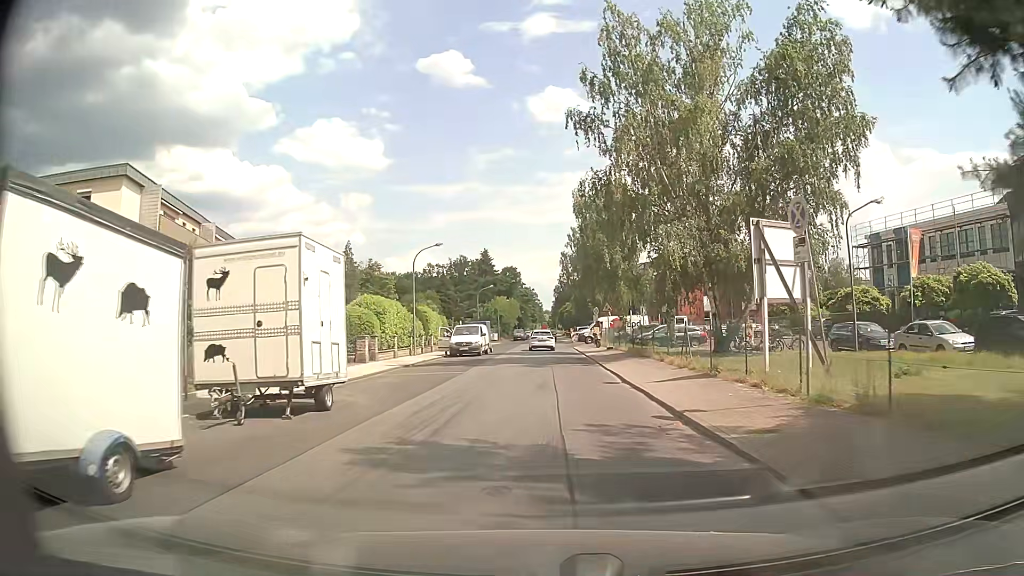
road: unclassified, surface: asphalt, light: Day
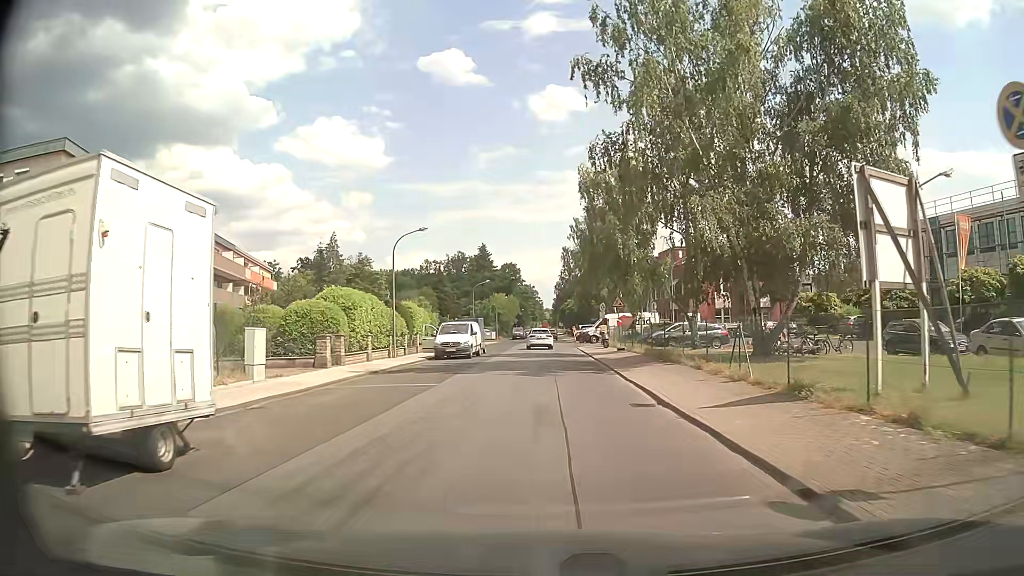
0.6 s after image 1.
(0.0, +5.7) m; 0°
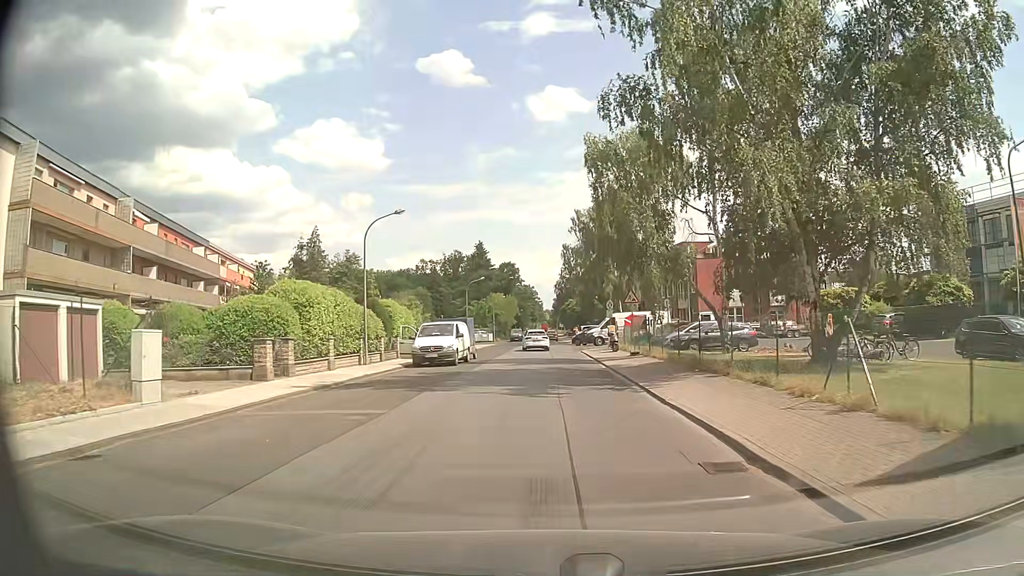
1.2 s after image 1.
(0.0, +5.6) m; 0°
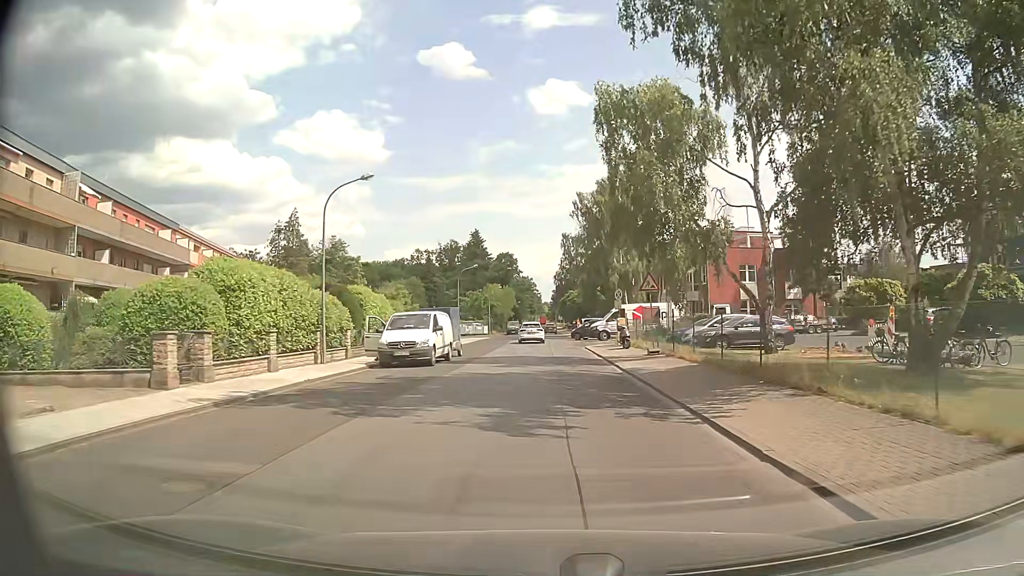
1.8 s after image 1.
(0.0, +5.6) m; +1°
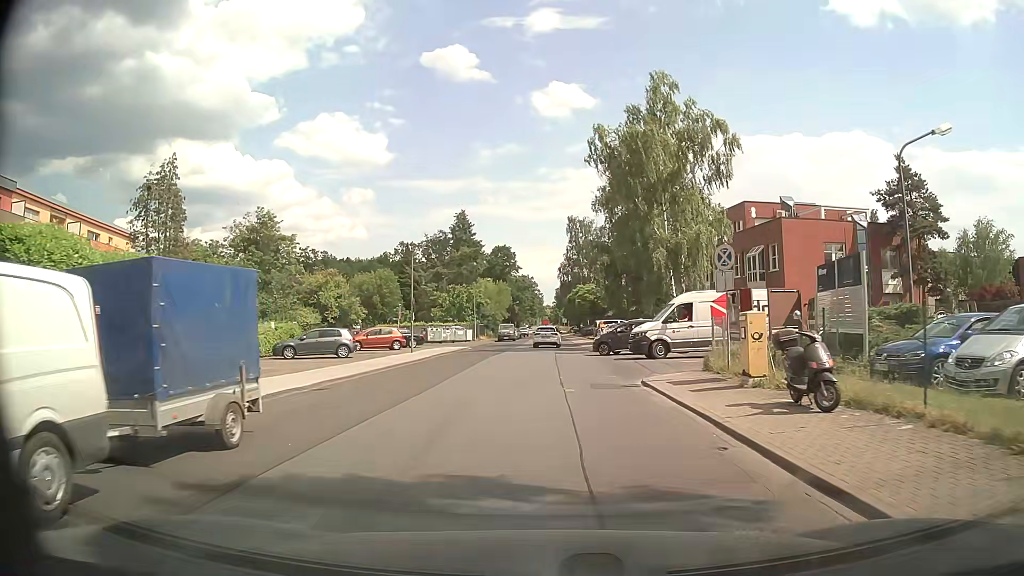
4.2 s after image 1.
(-0.1, +22.0) m; -1°
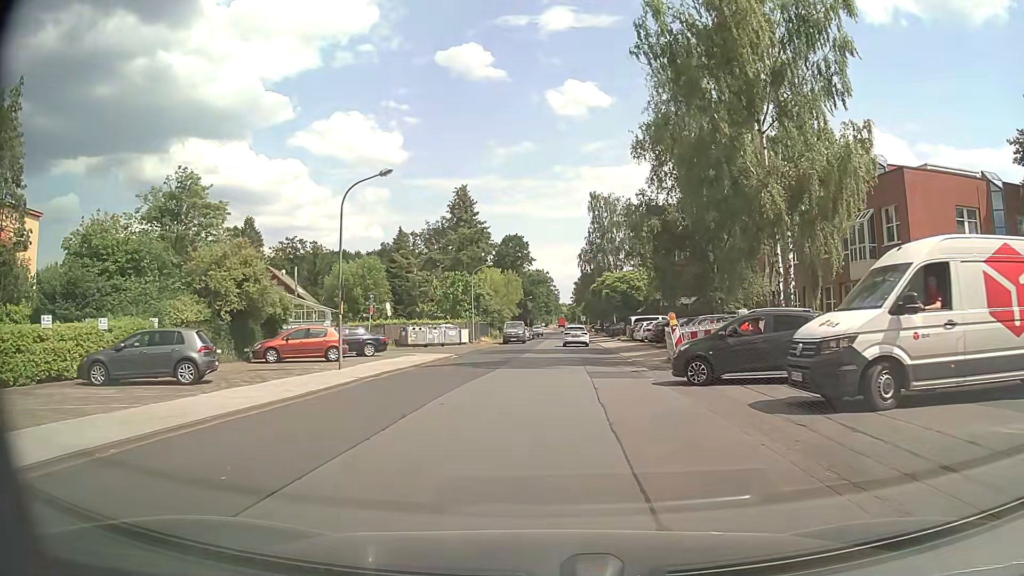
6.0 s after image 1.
(+0.1, +16.2) m; -1°
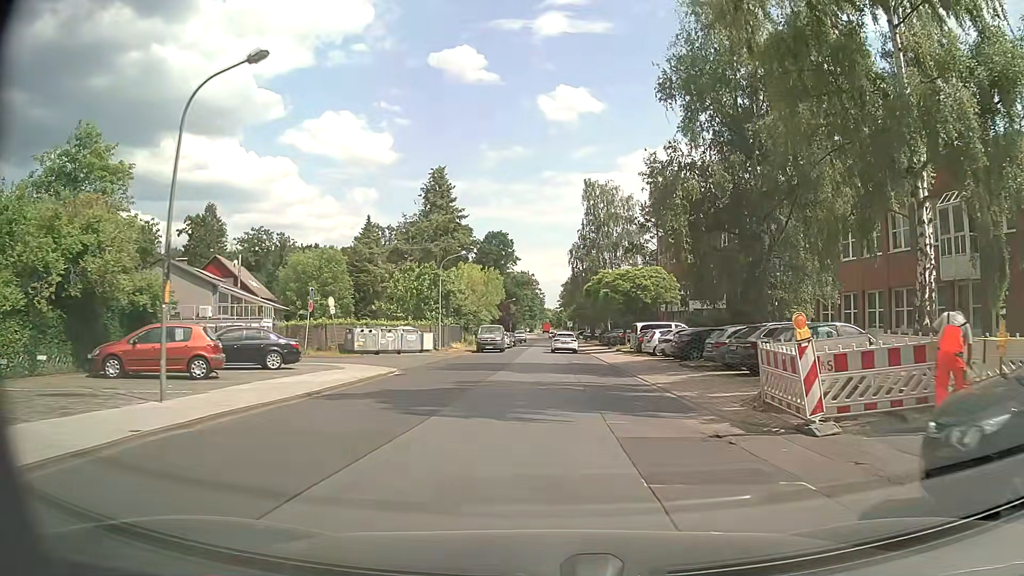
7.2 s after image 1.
(0.0, +10.6) m; +1°
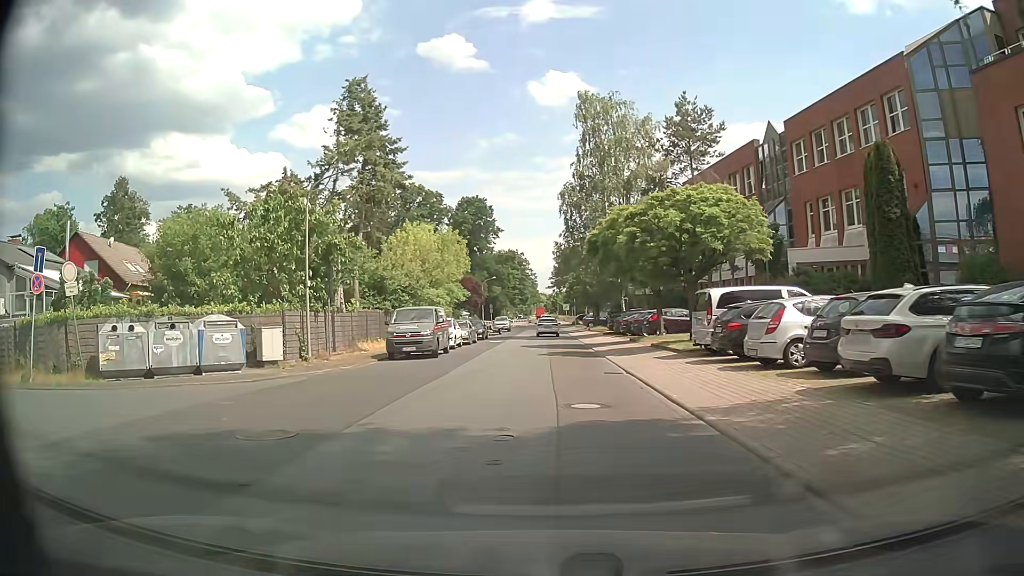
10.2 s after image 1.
(+1.1, +22.4) m; +2°
